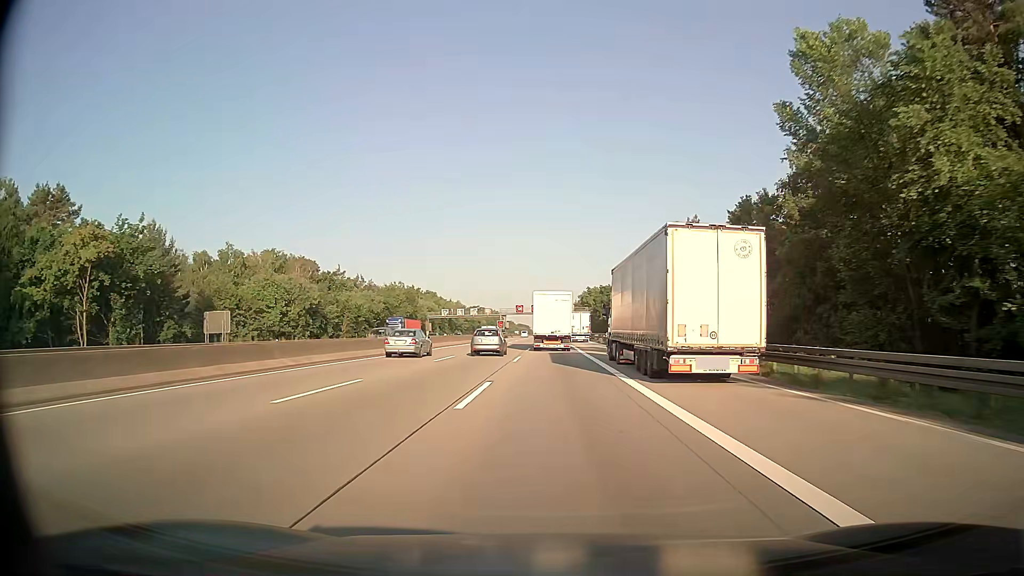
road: motorway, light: Day
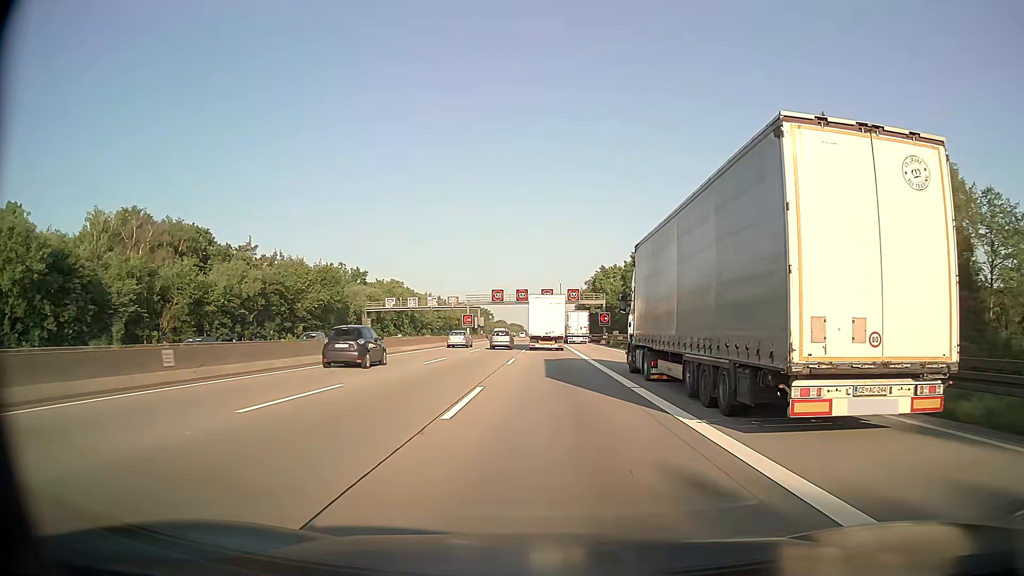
(+0.2, +55.9) m; 0°
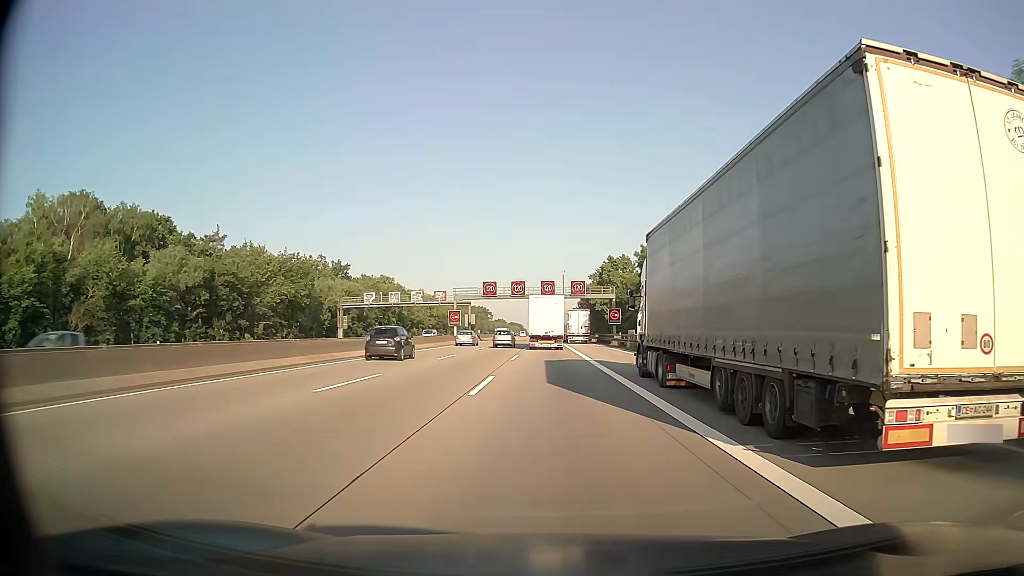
(0.0, +14.1) m; 0°
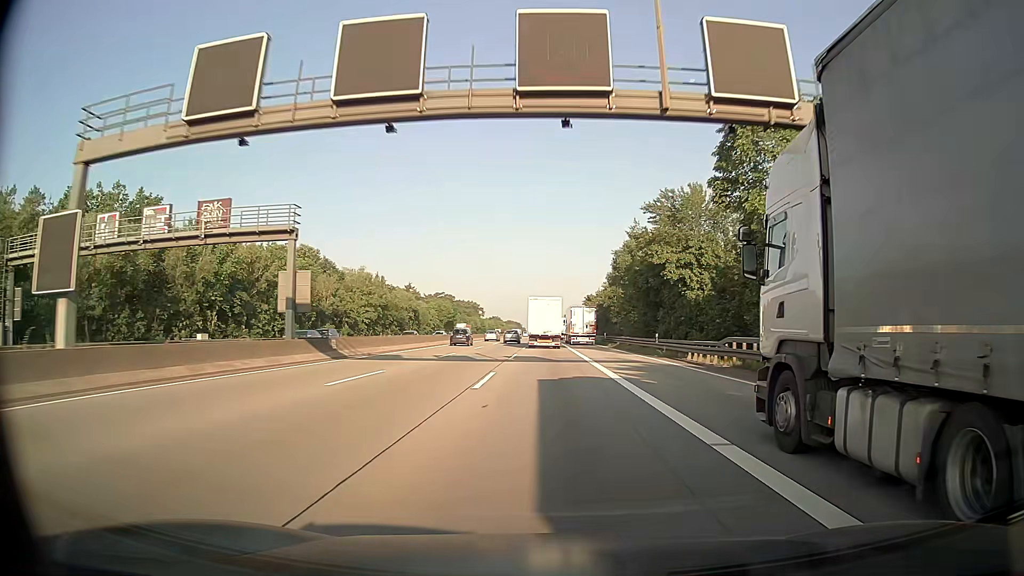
(-0.1, +71.0) m; 0°
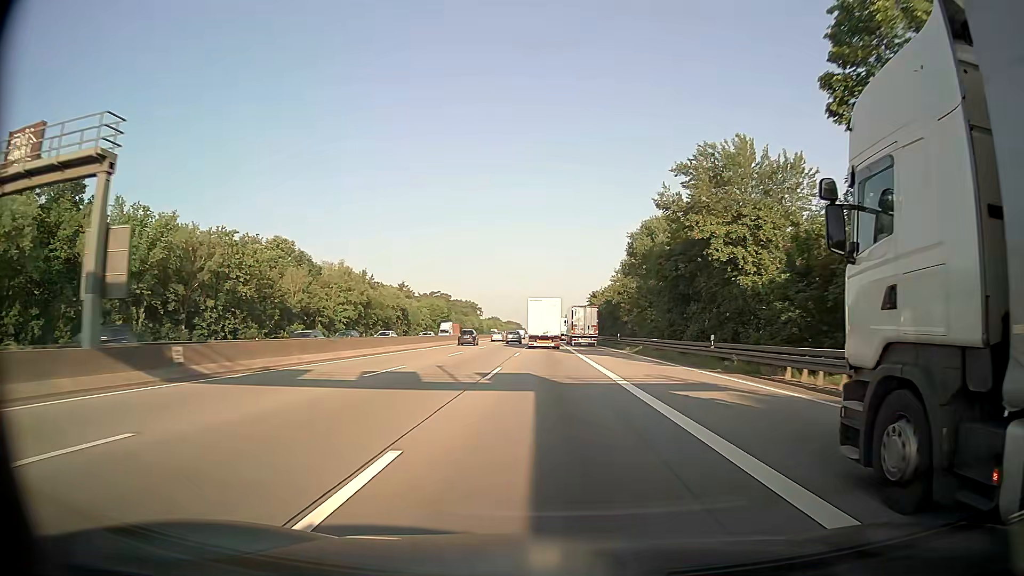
(0.0, +14.4) m; 0°
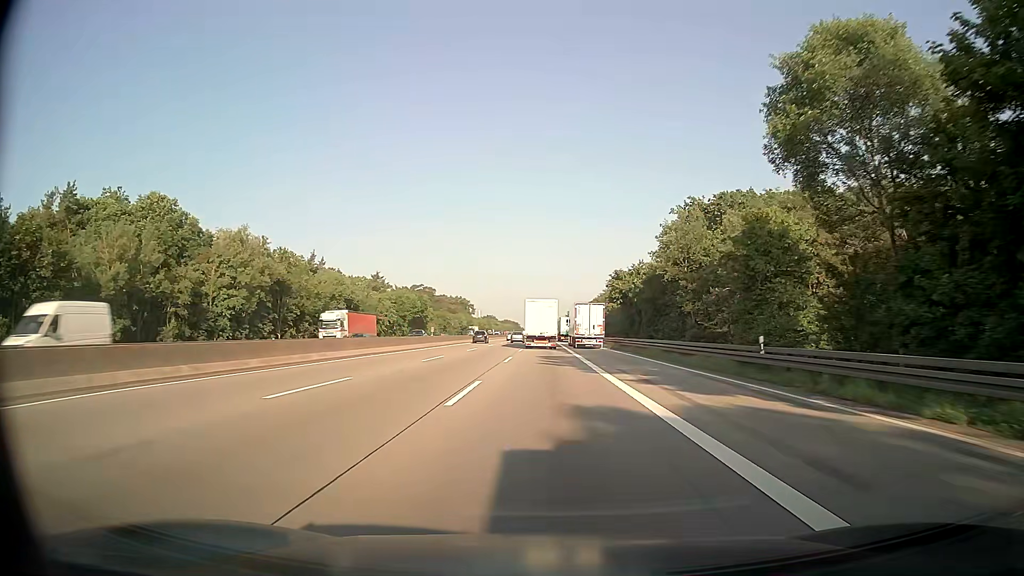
(+0.1, +43.3) m; 0°
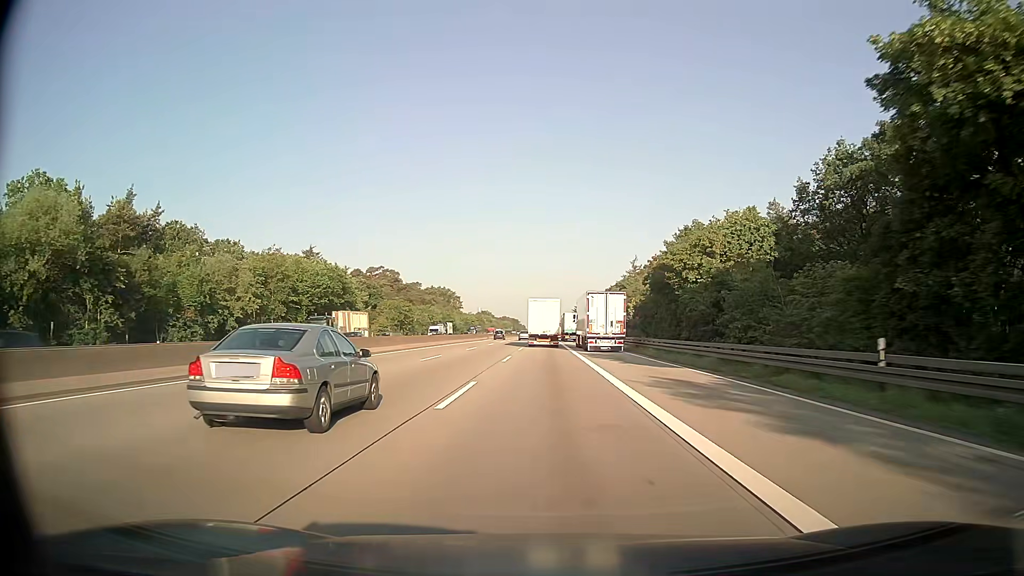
(-0.3, +73.0) m; 0°
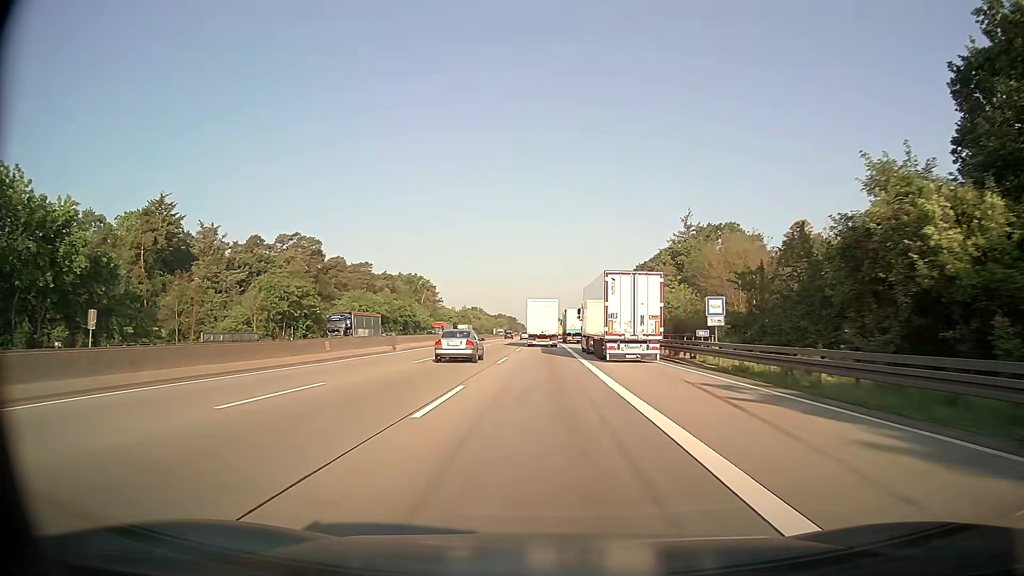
(+0.1, +73.3) m; 0°
(0, +10) (0, +20) (0, +30) (0, +40) (0, +50) (0, +60) (0, +70) (0, +80) (0, +90) (0, +100) m
